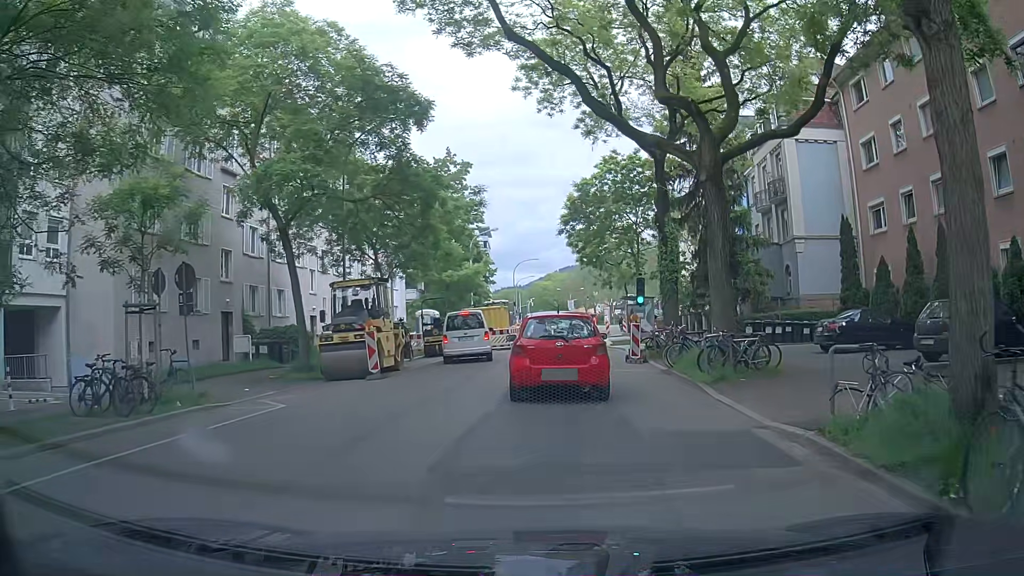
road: tertiary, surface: asphalt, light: Day
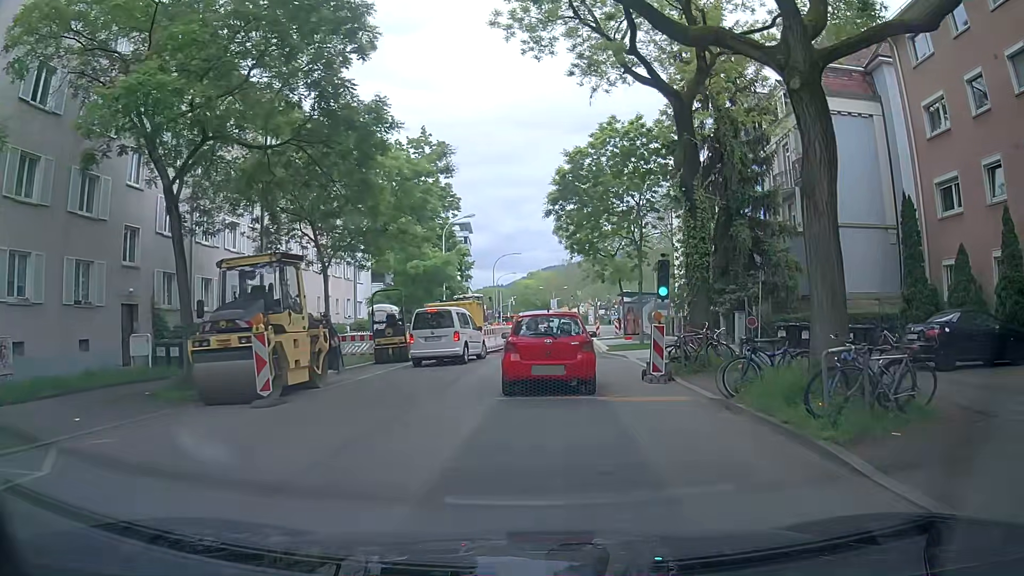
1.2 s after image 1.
(0.0, +6.9) m; +3°
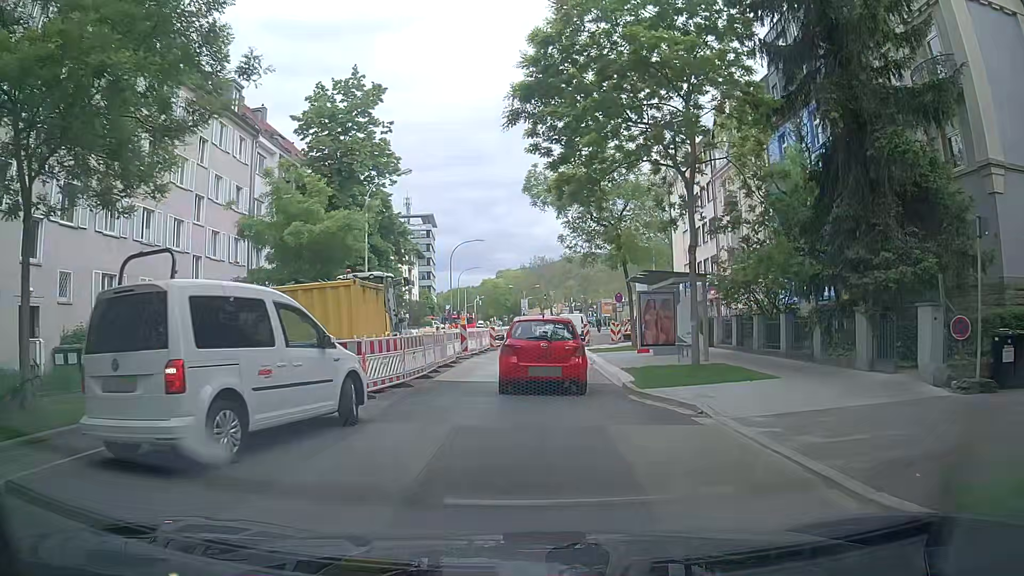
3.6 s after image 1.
(+0.2, +15.3) m; +1°
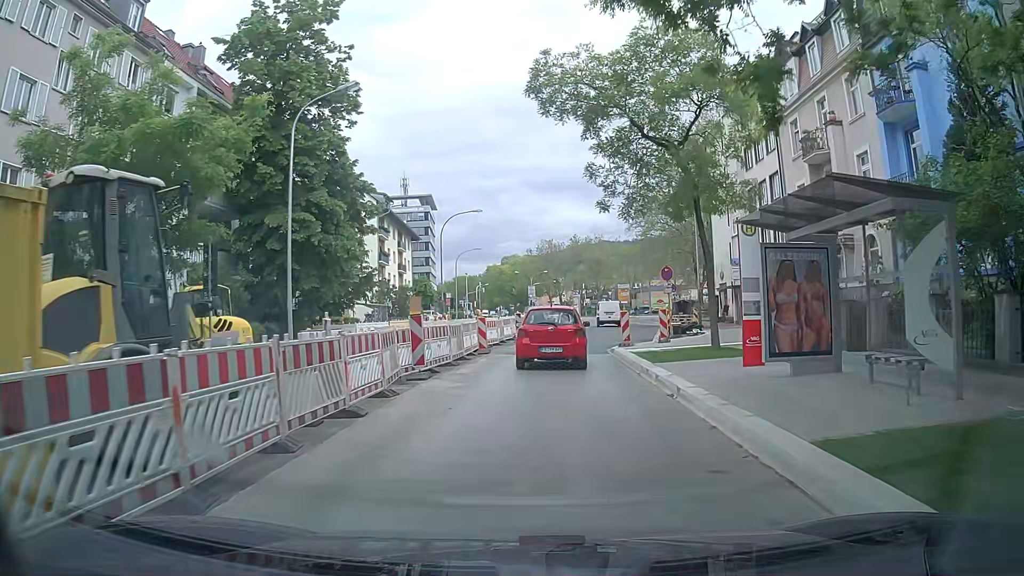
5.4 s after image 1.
(-0.1, +12.1) m; 0°
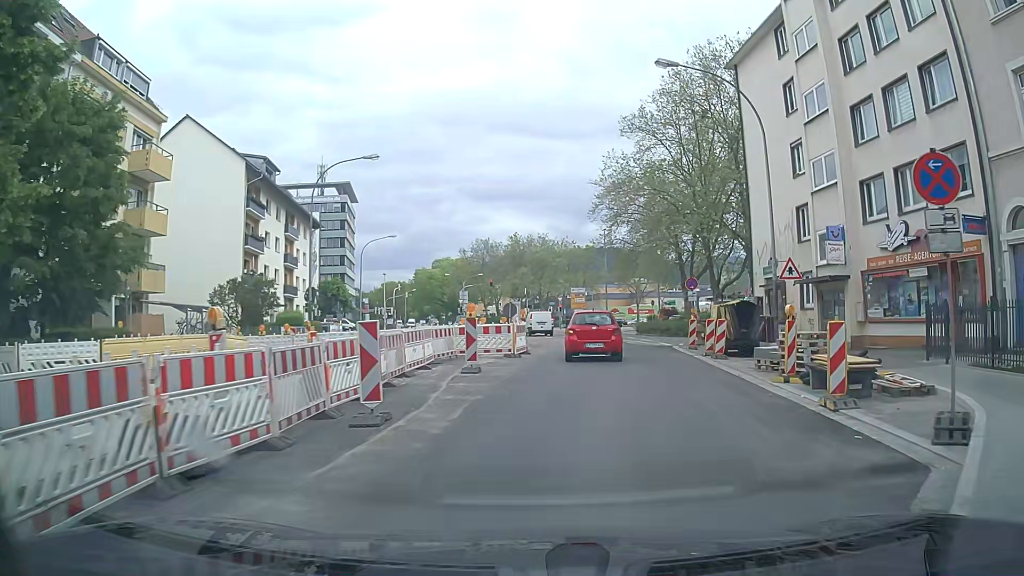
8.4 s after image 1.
(+0.1, +21.4) m; +3°
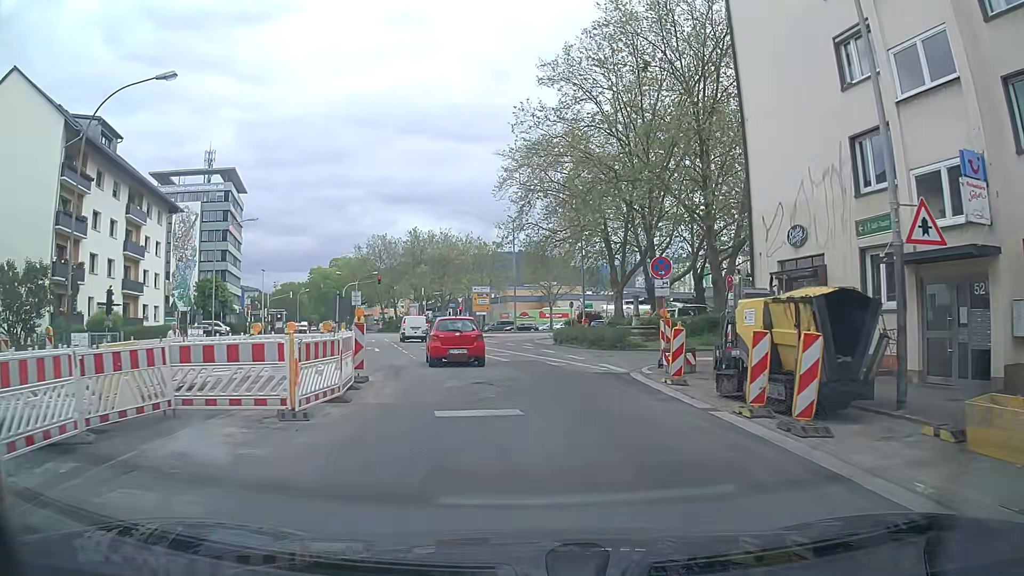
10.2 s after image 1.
(+1.4, +13.0) m; +9°
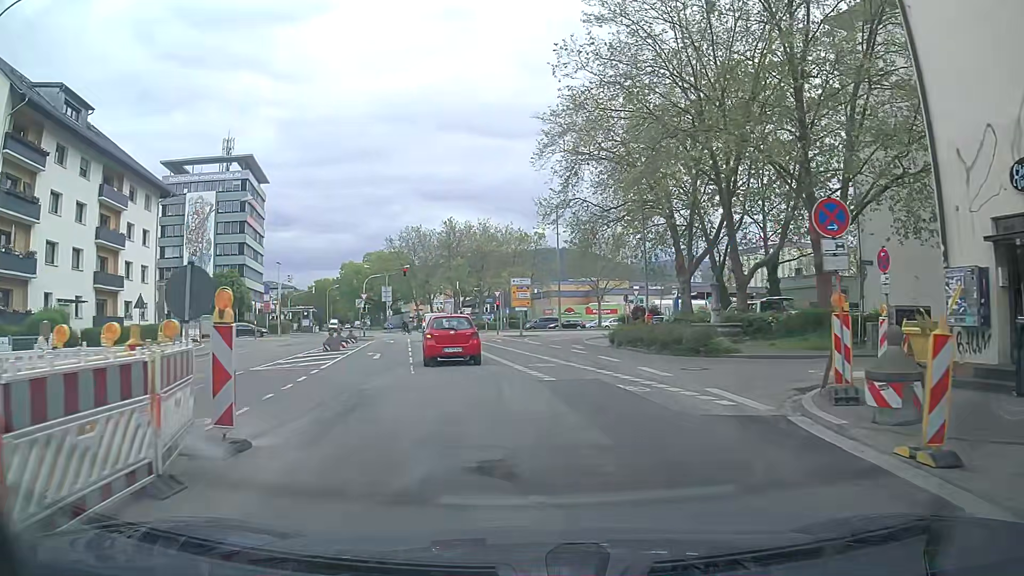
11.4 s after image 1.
(-0.4, +8.7) m; -3°
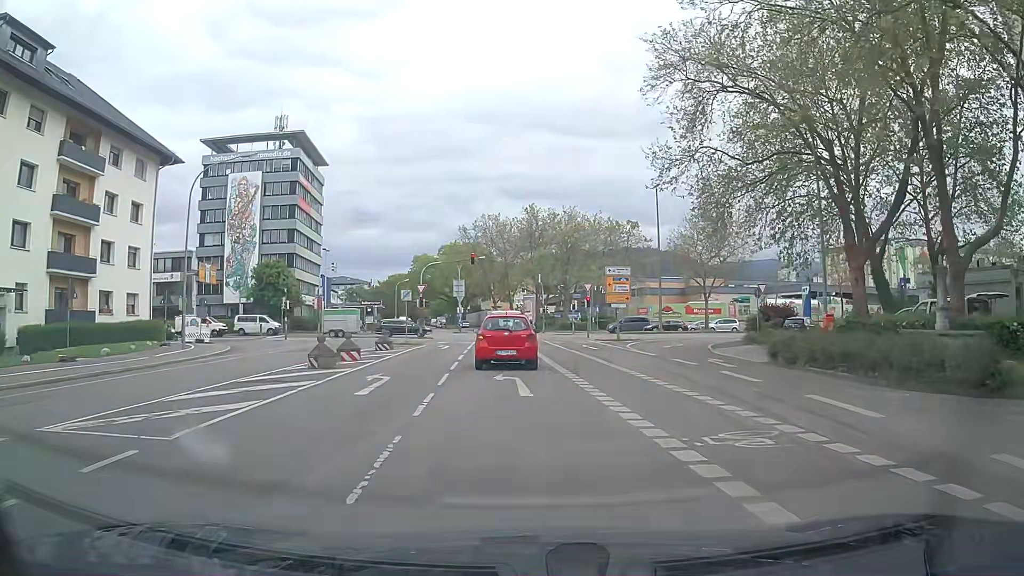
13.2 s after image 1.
(-0.9, +12.3) m; -8°
